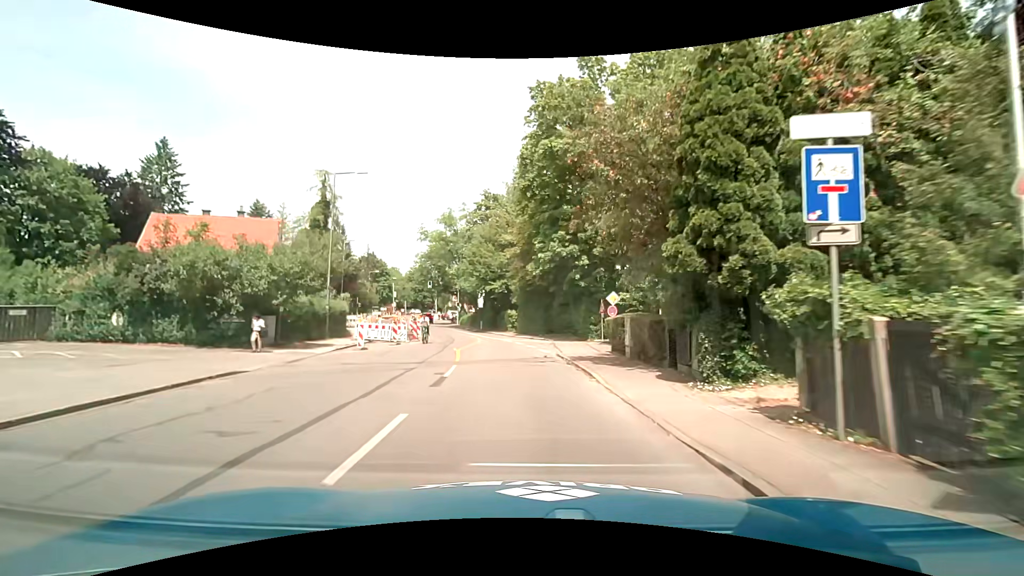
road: secondary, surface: asphalt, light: Day
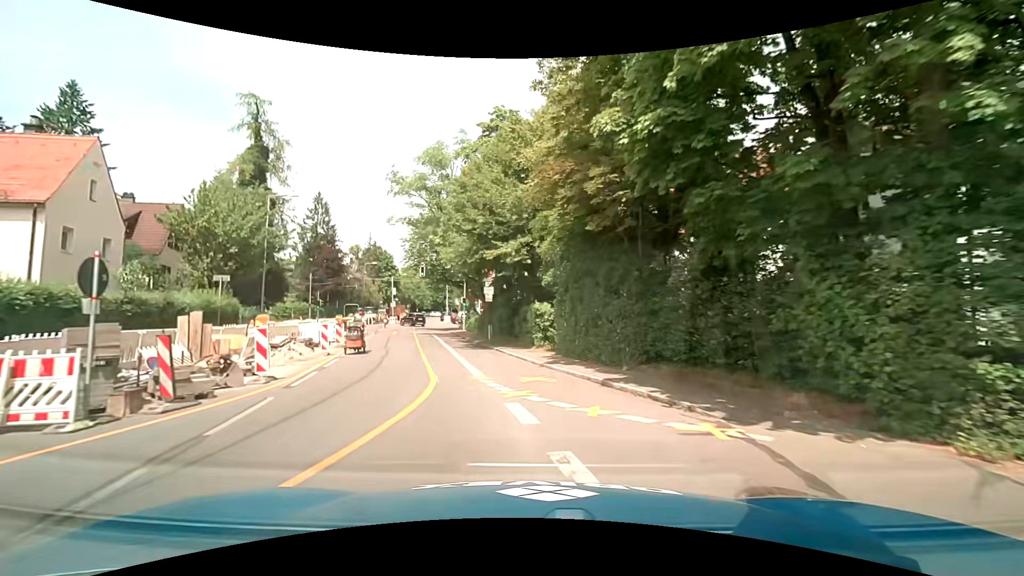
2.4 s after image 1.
(-0.4, +23.5) m; -3°
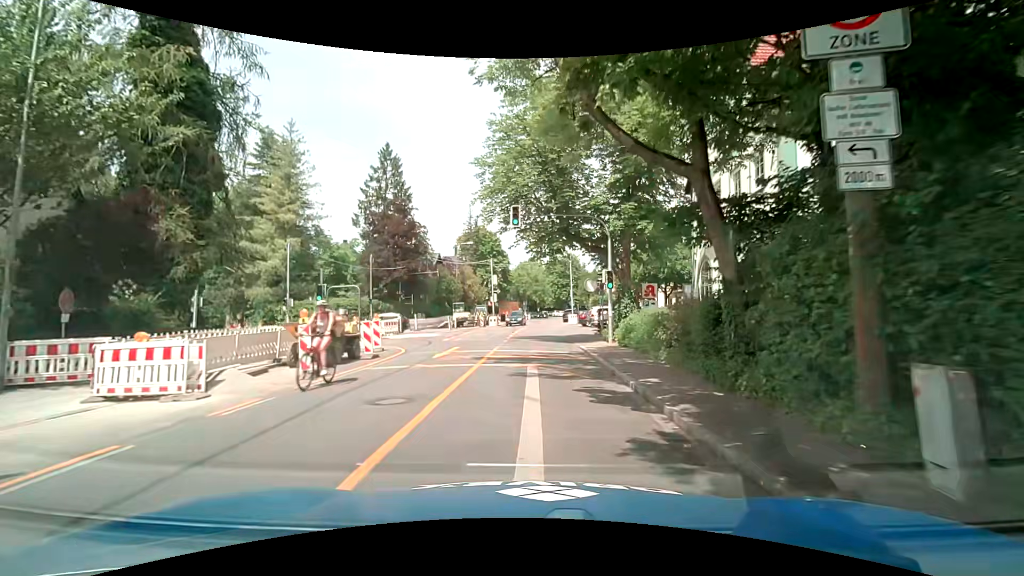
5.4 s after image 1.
(-3.9, +26.5) m; -13°
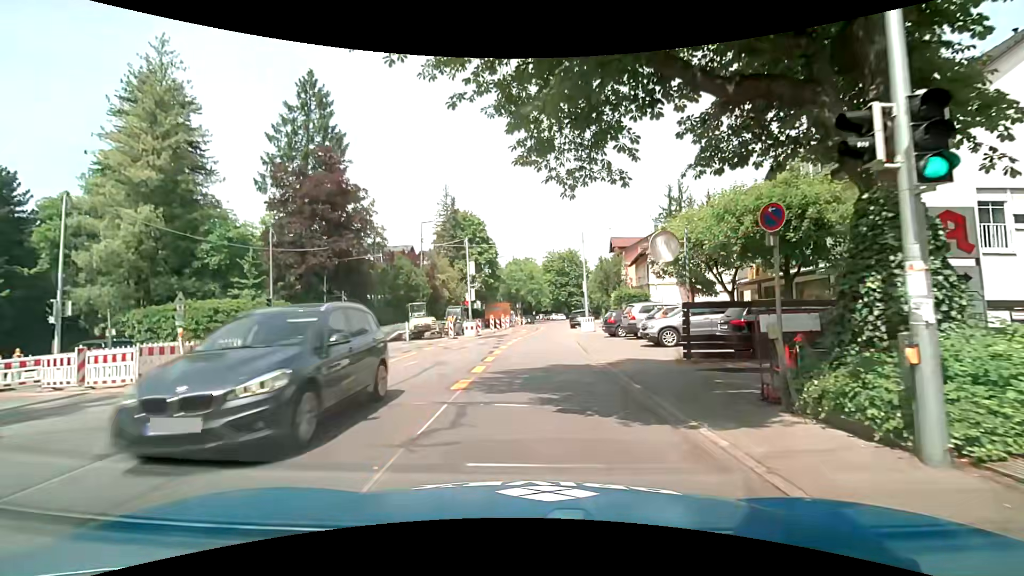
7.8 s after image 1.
(-0.3, +17.4) m; -1°
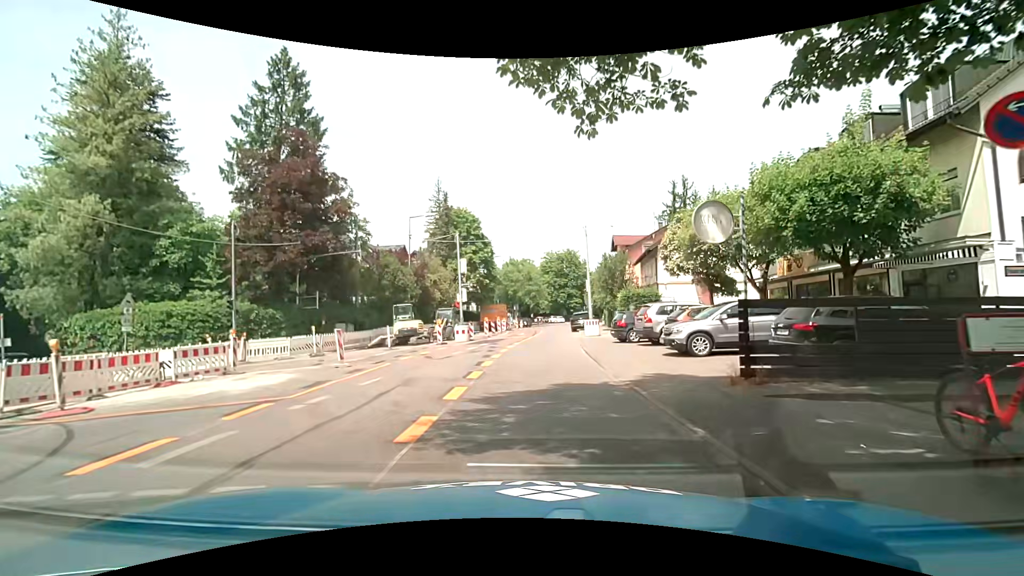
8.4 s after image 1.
(0.0, +3.6) m; +1°
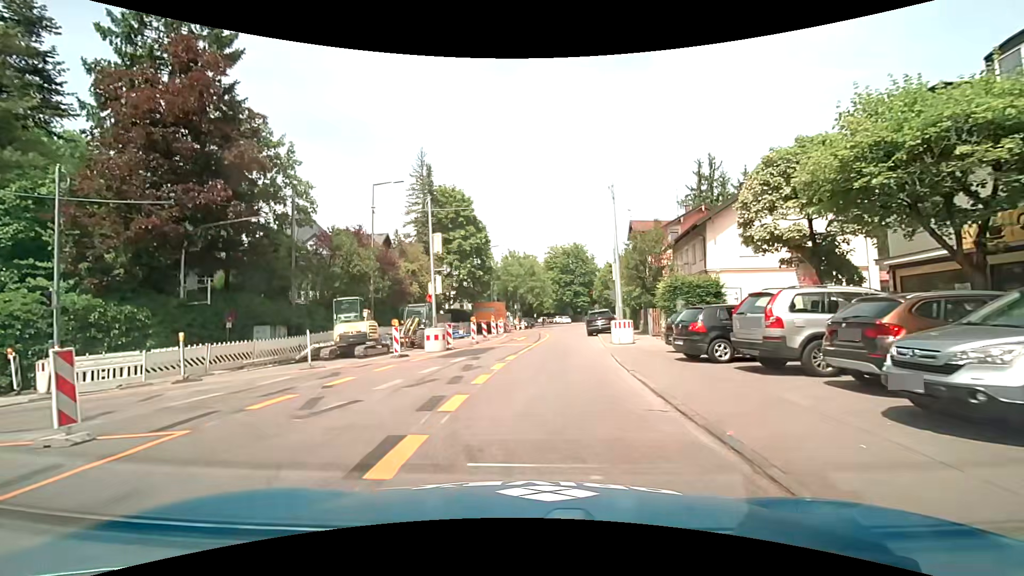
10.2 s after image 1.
(0.0, +10.1) m; -1°
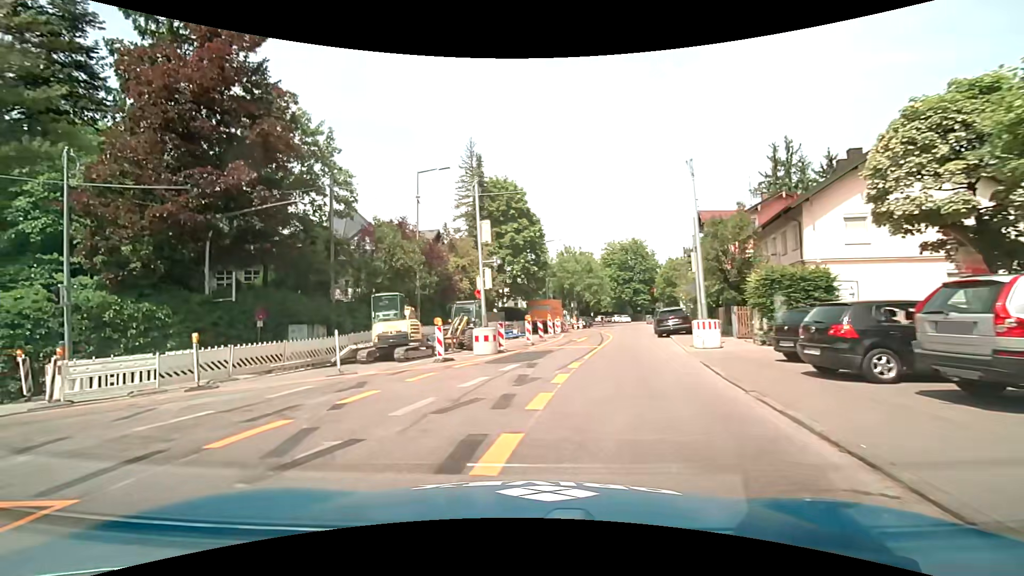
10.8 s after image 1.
(-0.1, +3.0) m; -5°
